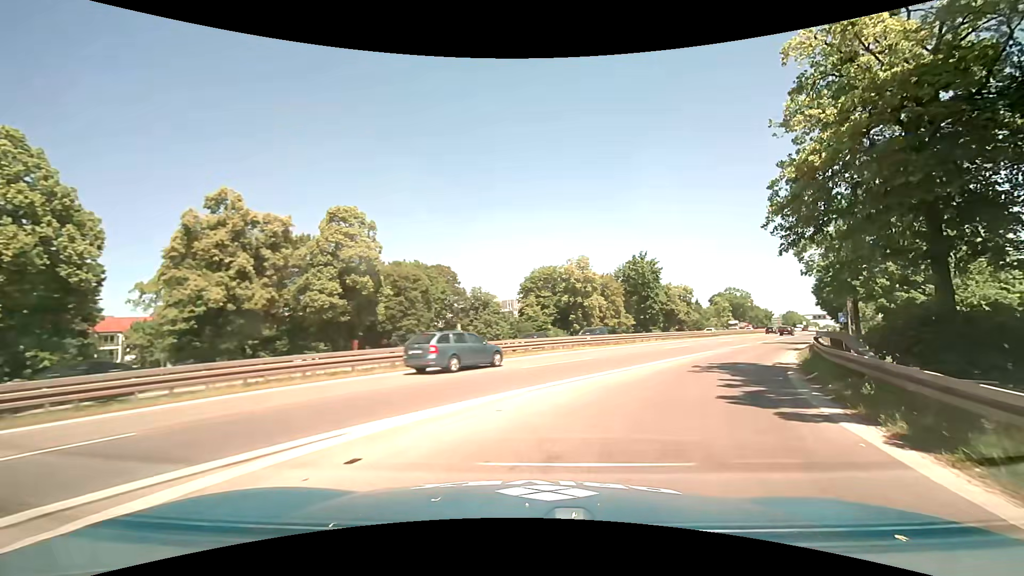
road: motorway_link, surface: asphalt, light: Day
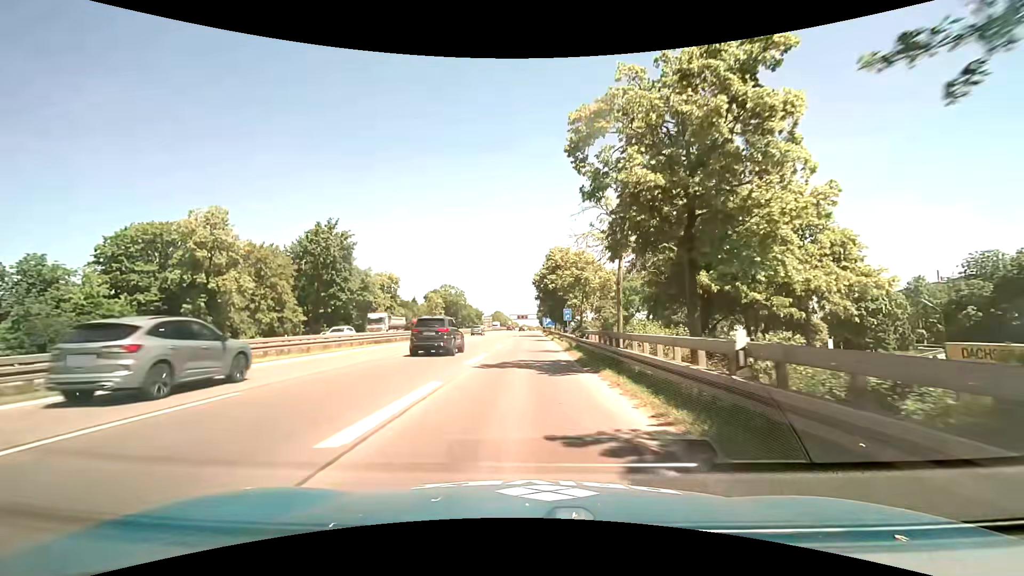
(+11.7, +28.2) m; +31°
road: motorway
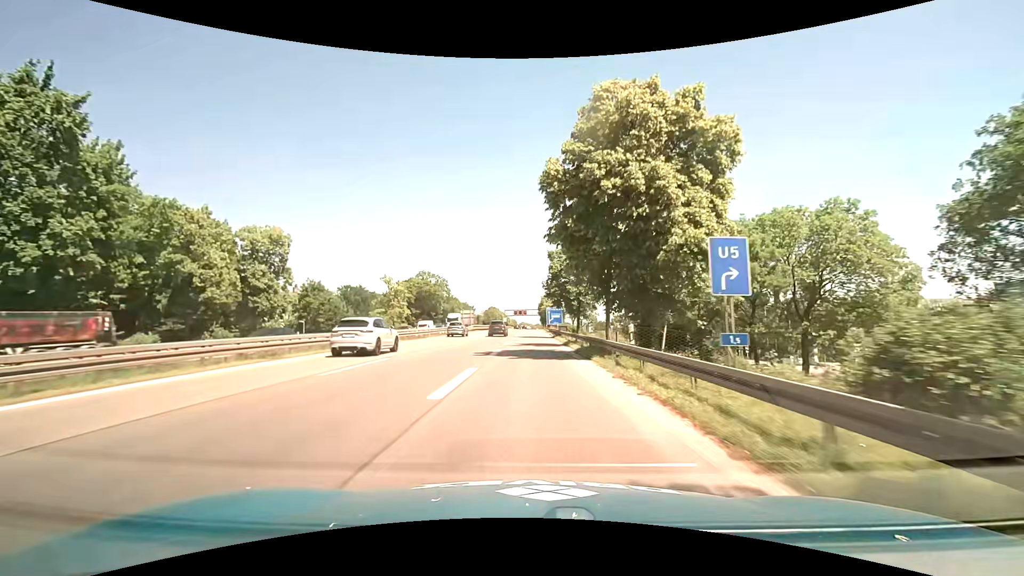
(-0.1, +45.8) m; 0°
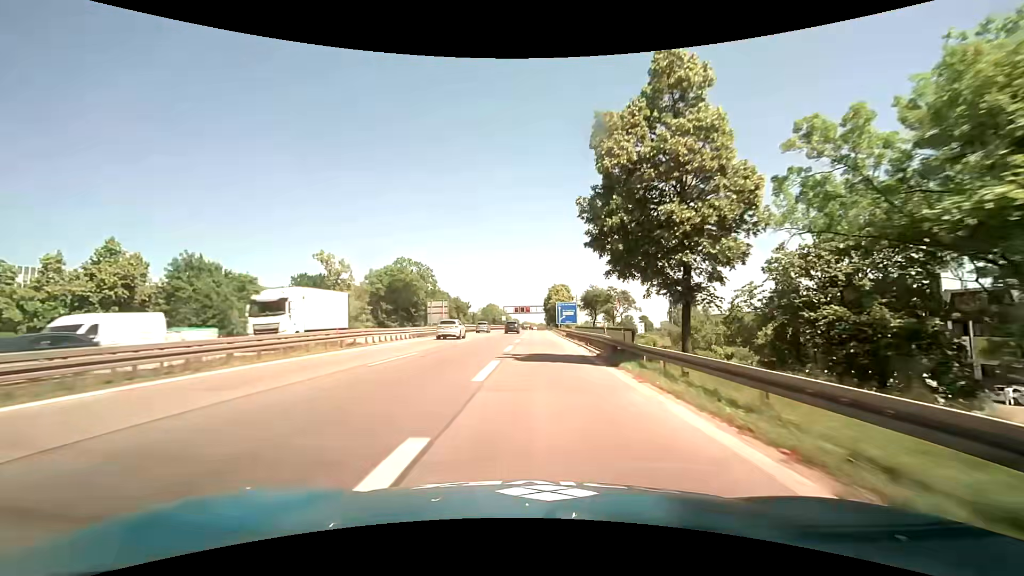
(-0.1, +34.1) m; 0°
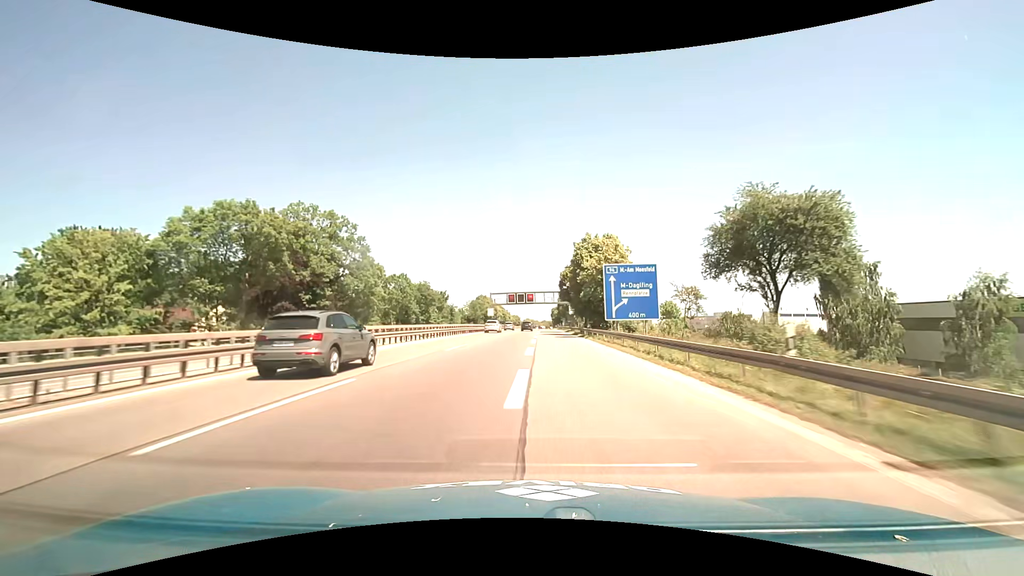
(-0.5, +65.1) m; 0°
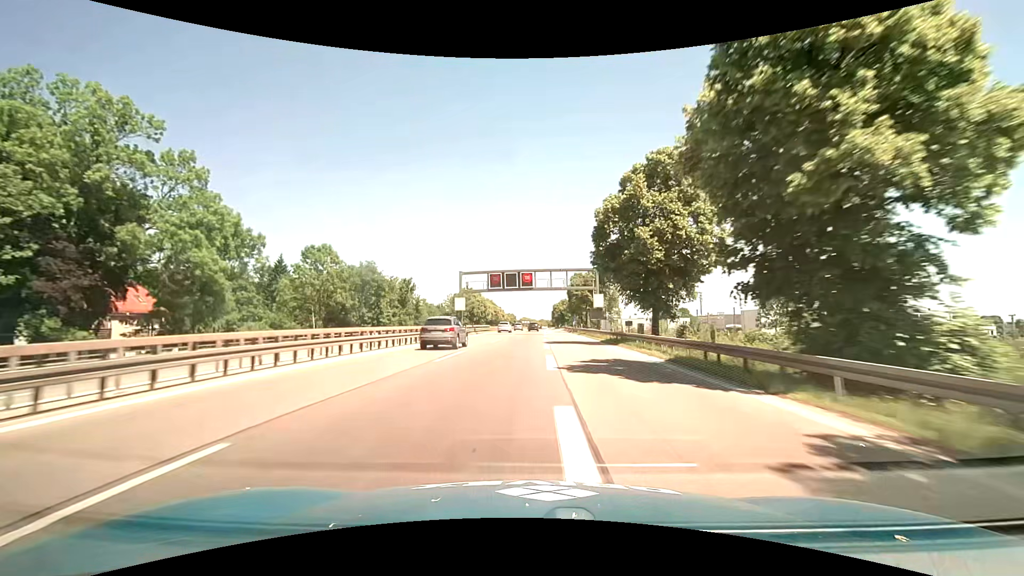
(+0.1, +42.4) m; 0°
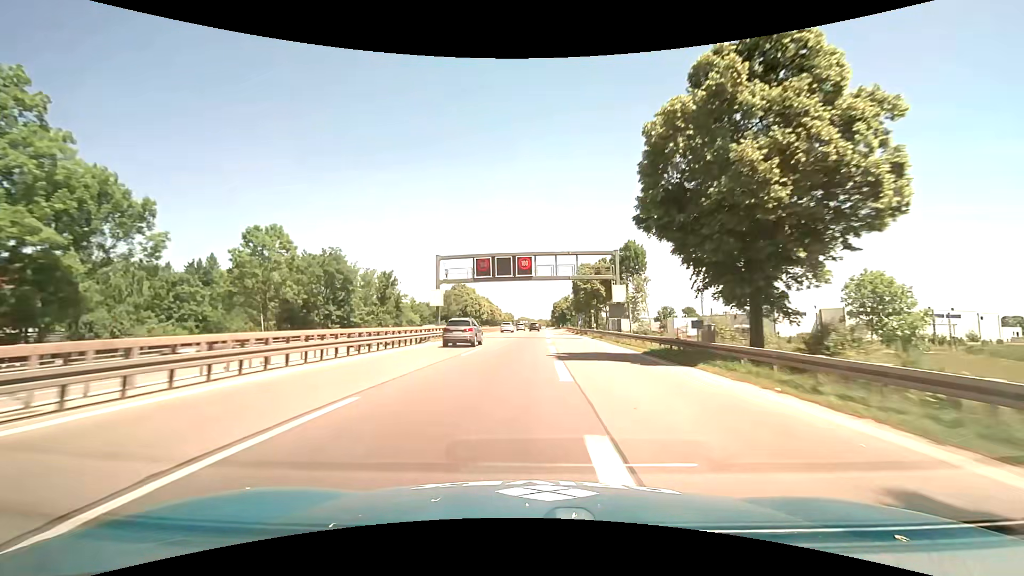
(+0.1, +14.6) m; +1°
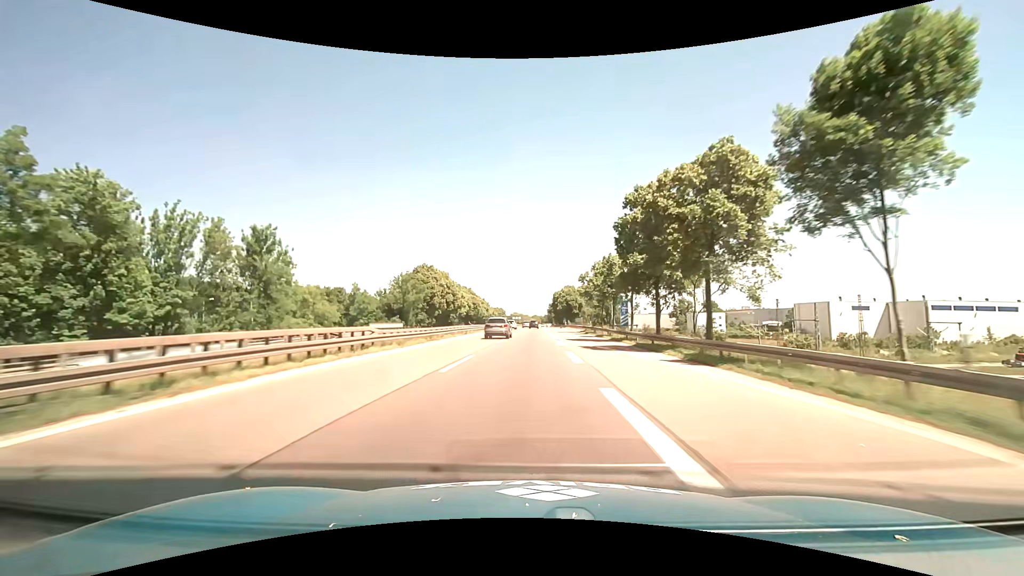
(+0.4, +44.0) m; +1°
(0, +10) (0, +20) (0, +30) (0, +40) (0, +50) (0, +60) (0, +70) (0, +80) (0, +90) (+1, +100) m
